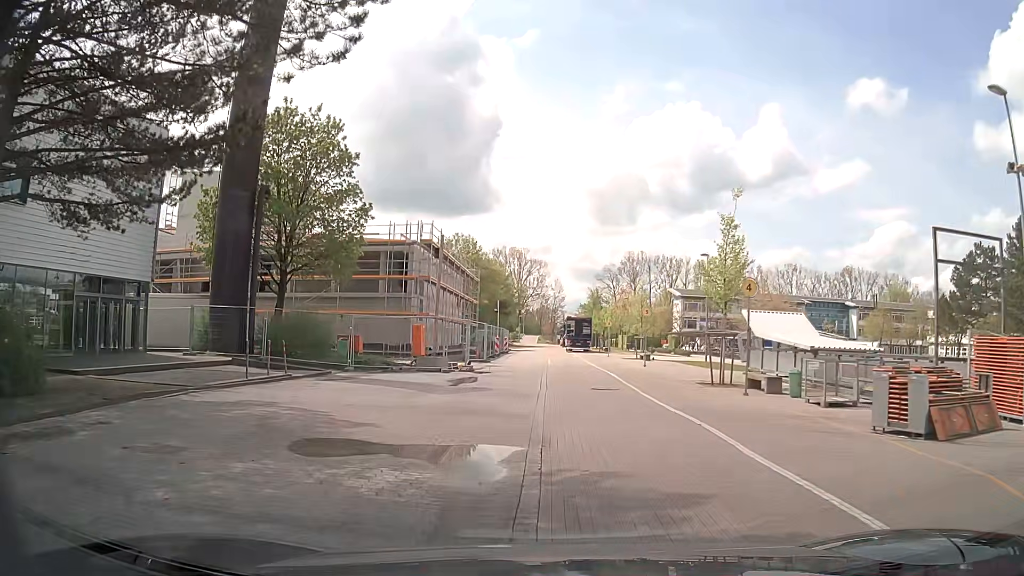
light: Day
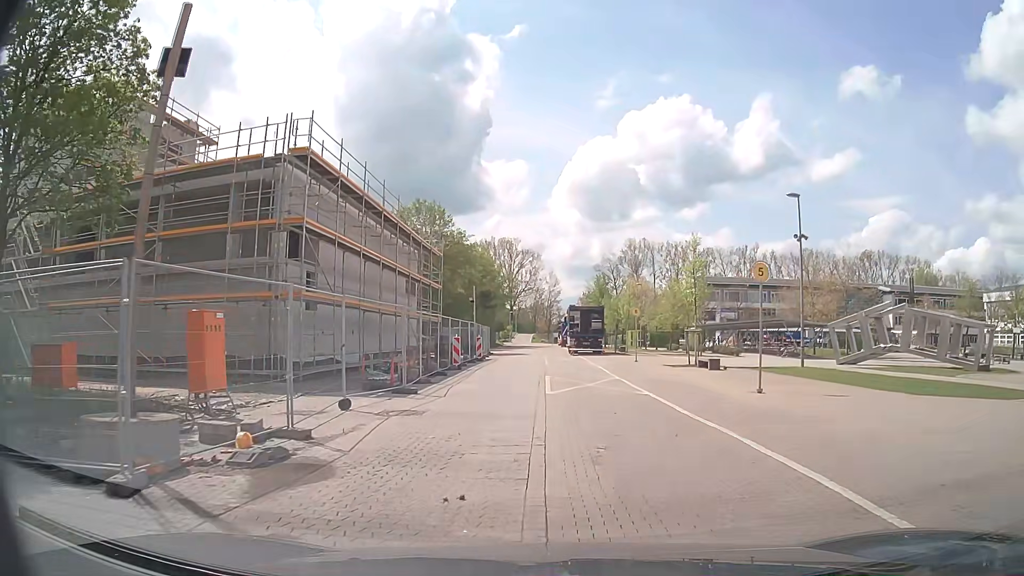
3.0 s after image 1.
(+0.1, +19.4) m; 0°
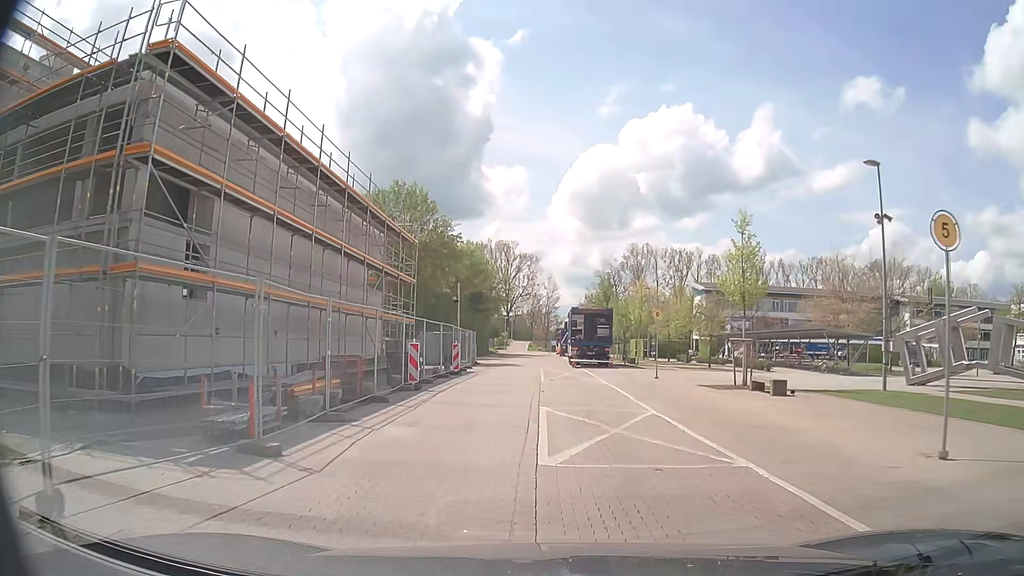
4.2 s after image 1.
(0.0, +8.1) m; +1°
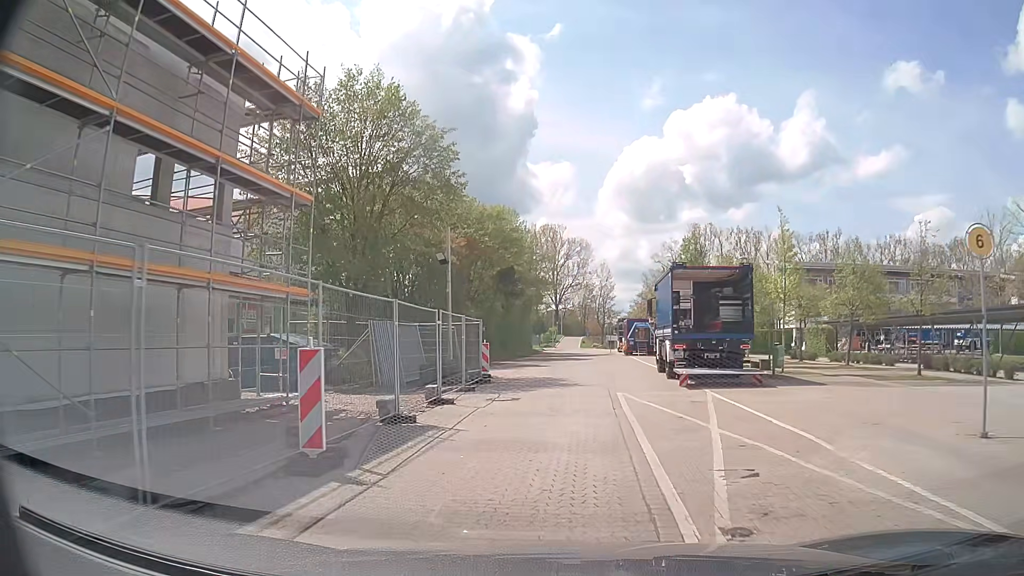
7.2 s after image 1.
(-0.7, +21.1) m; -5°
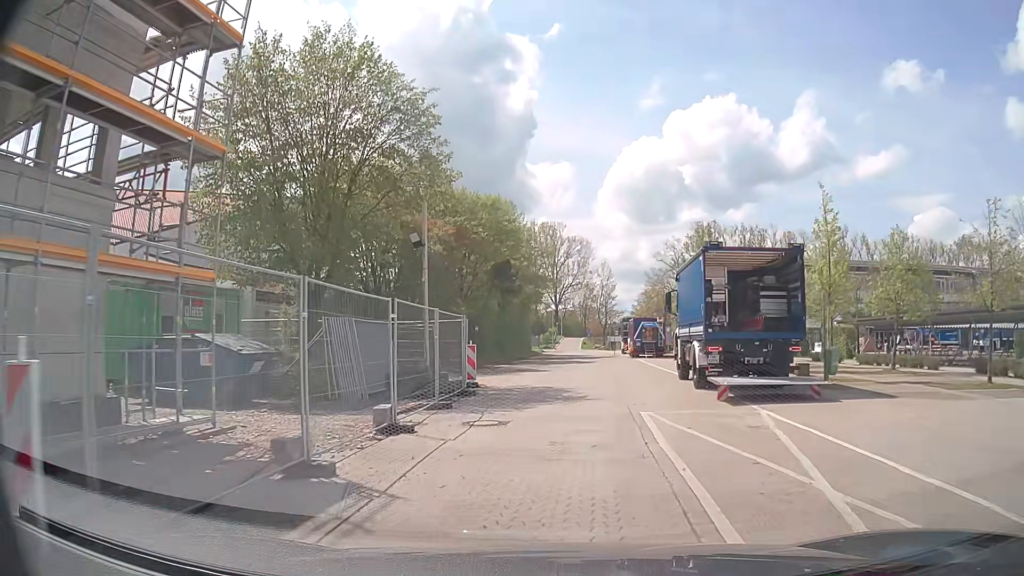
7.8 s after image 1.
(+0.1, +4.4) m; -1°
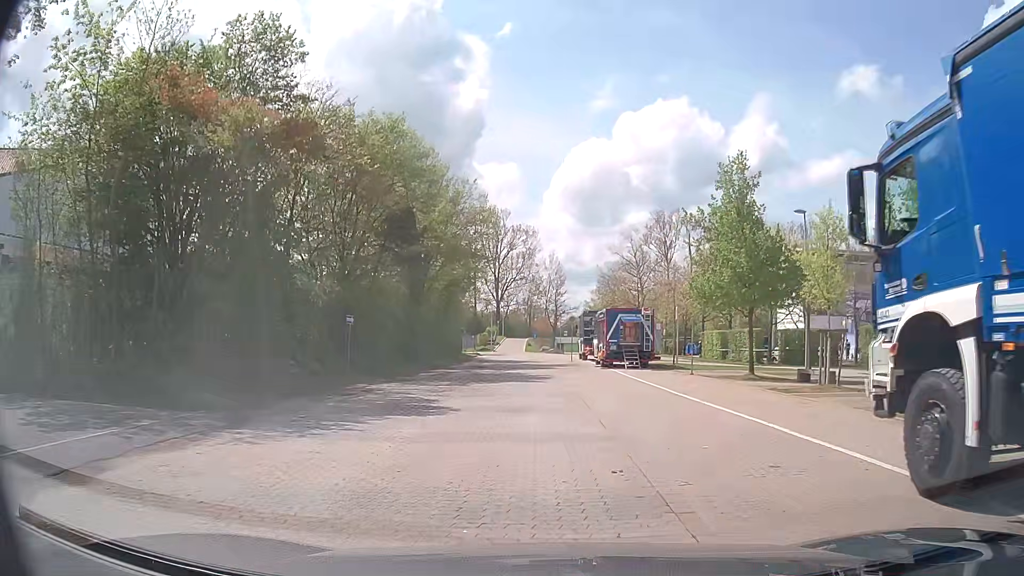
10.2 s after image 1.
(+1.1, +17.4) m; +6°
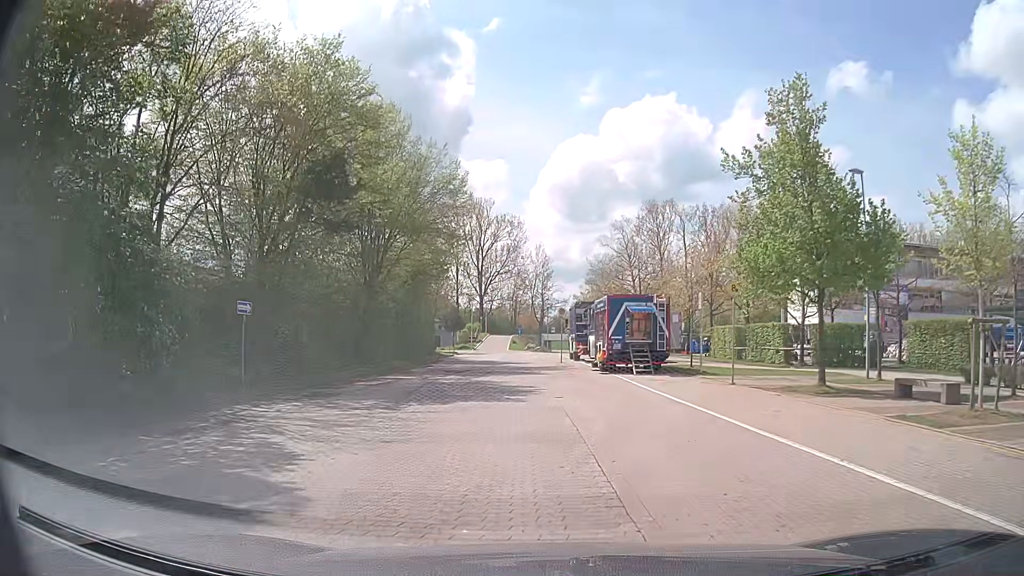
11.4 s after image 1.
(+0.1, +7.9) m; +1°
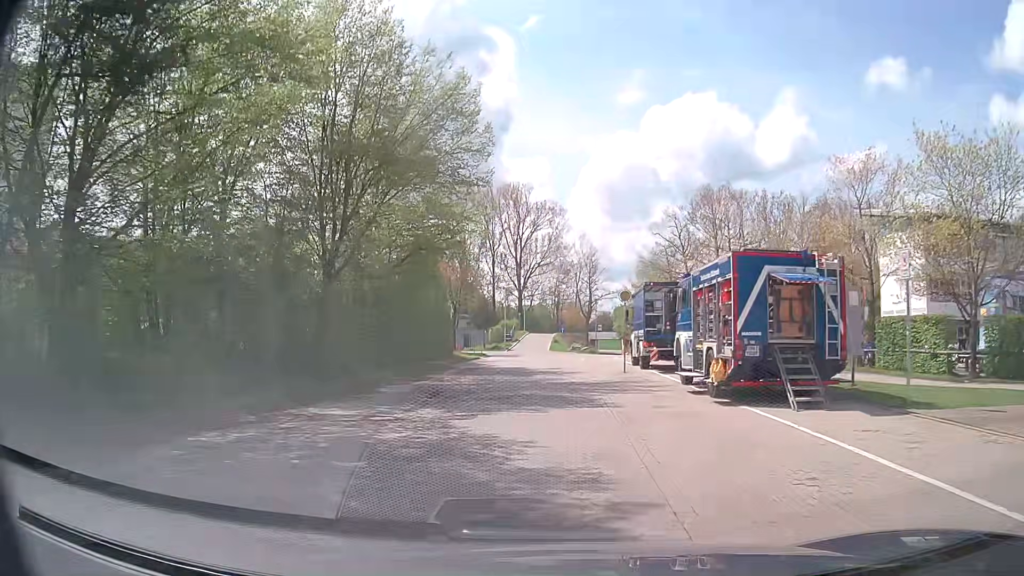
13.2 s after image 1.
(-0.2, +13.0) m; -3°
